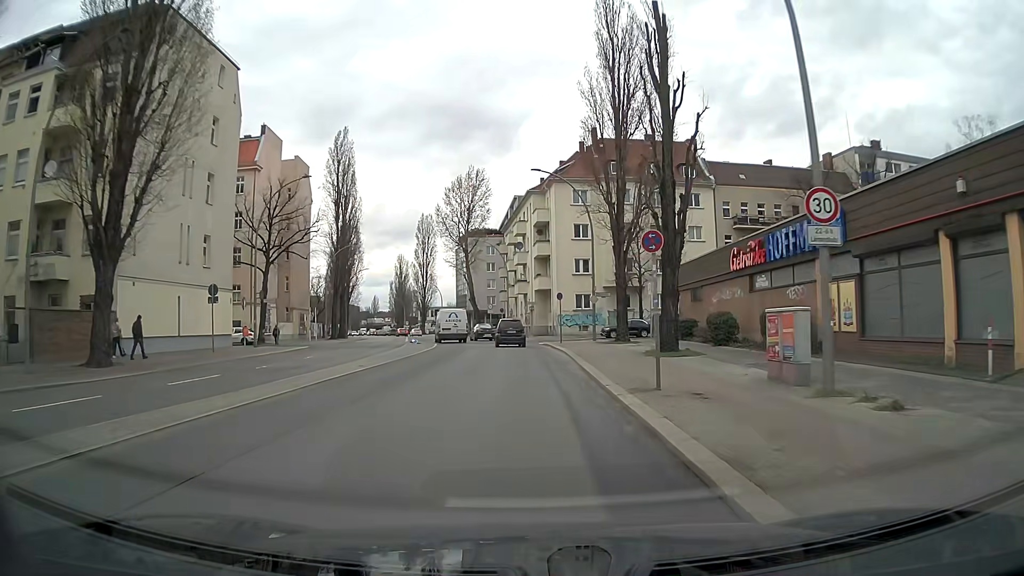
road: secondary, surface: asphalt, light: Day
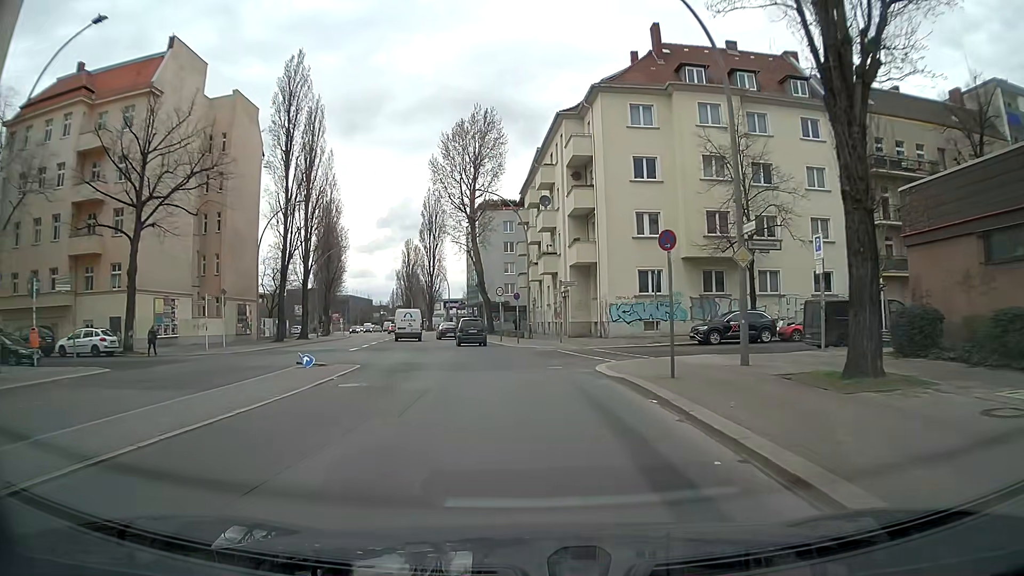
(-0.3, +24.6) m; -3°
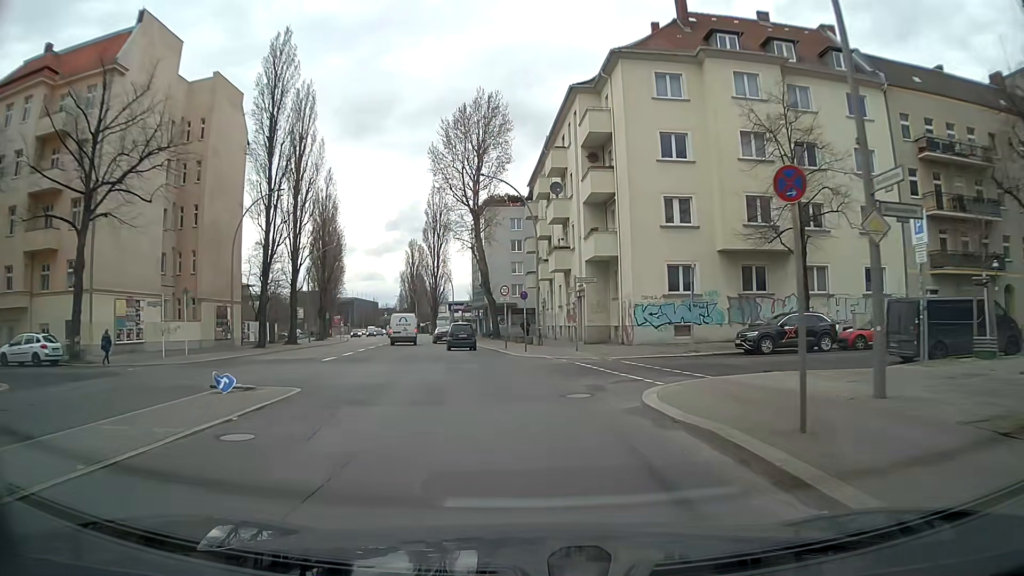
(+0.1, +5.9) m; 0°
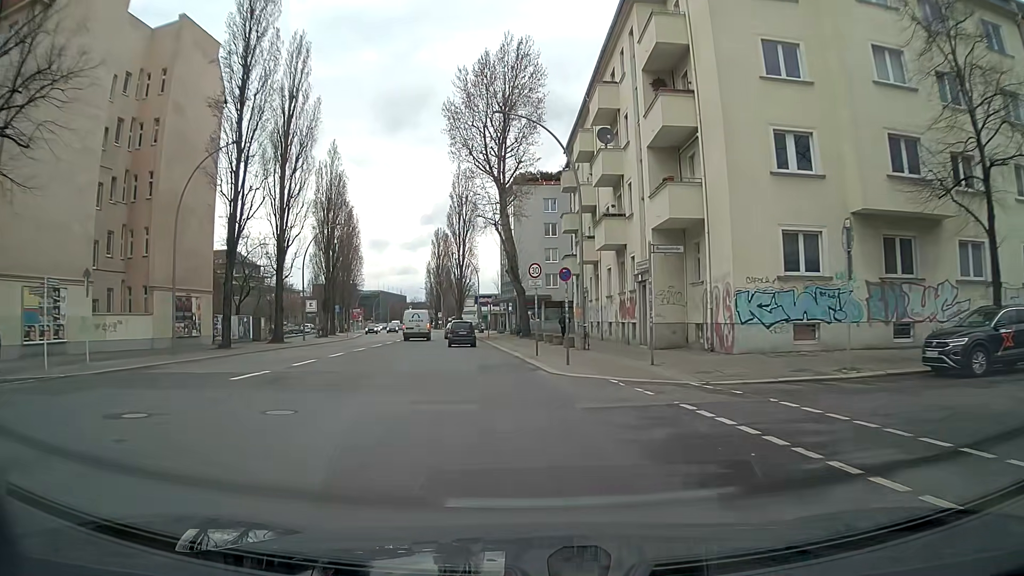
(-0.3, +11.6) m; -3°
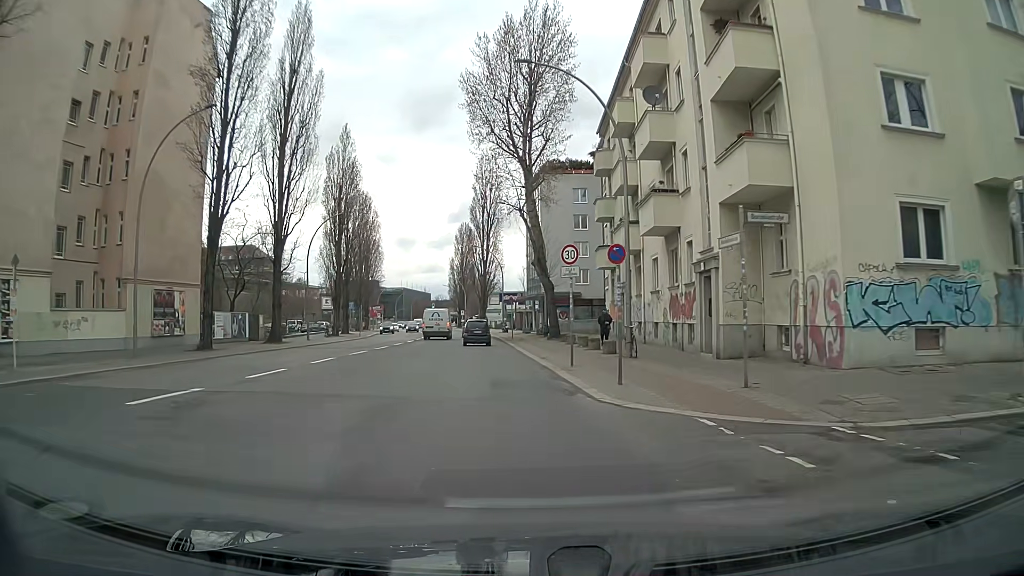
(-0.2, +6.0) m; -2°
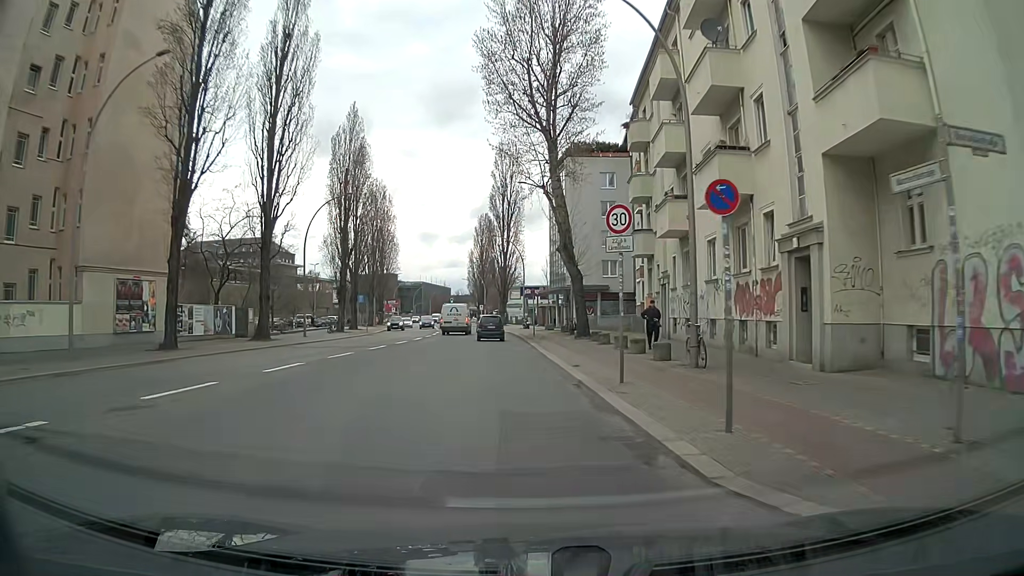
(-0.1, +6.1) m; -2°
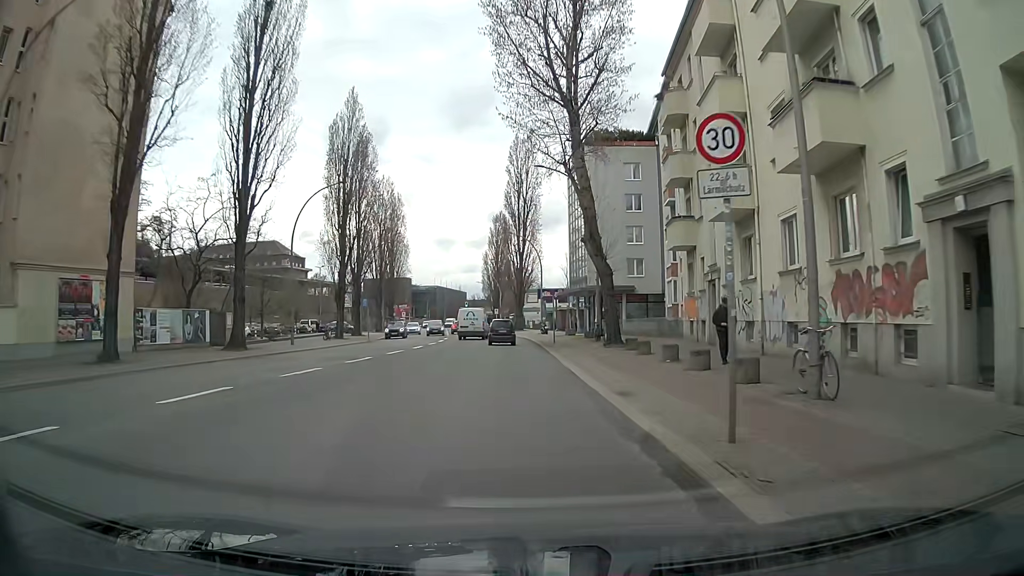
(-0.1, +6.2) m; -1°
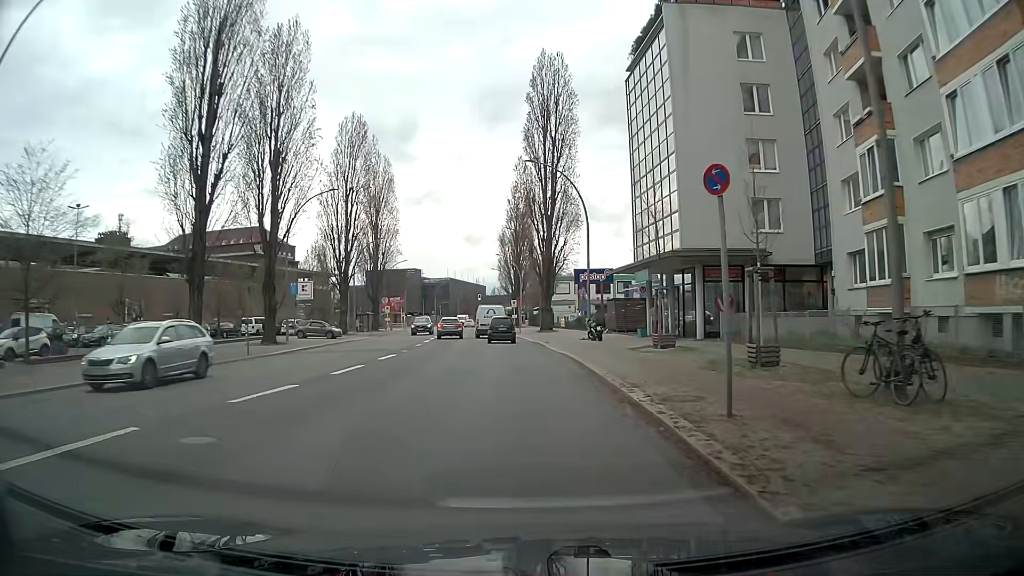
(-0.5, +30.2) m; -2°
(0, +10) (0, +20) (-1, +30) (-1, +40) (-2, +50) (-3, +60) (-4, +70) (-4, +80) (-5, +90) (-6, +100) m
